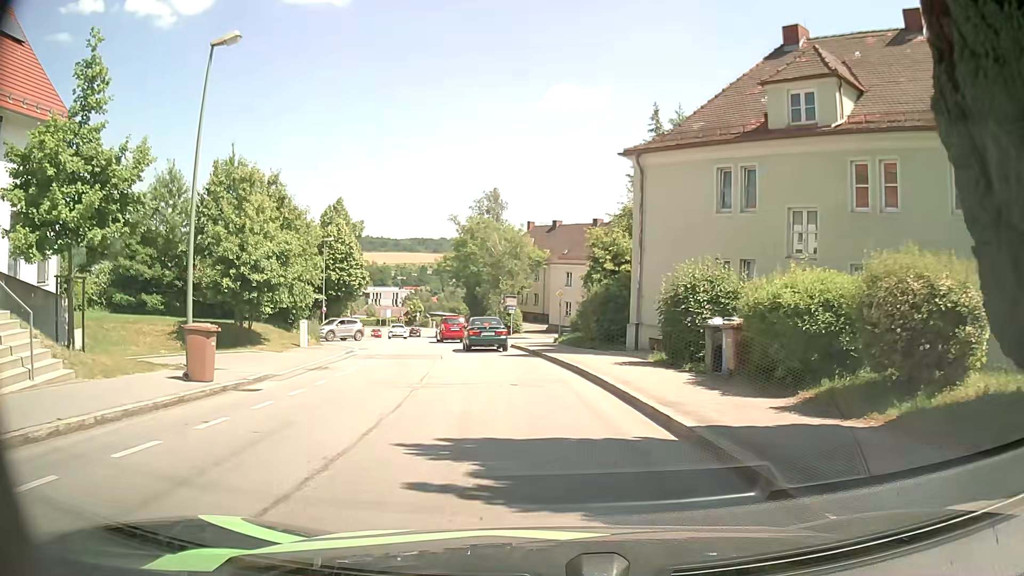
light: Day
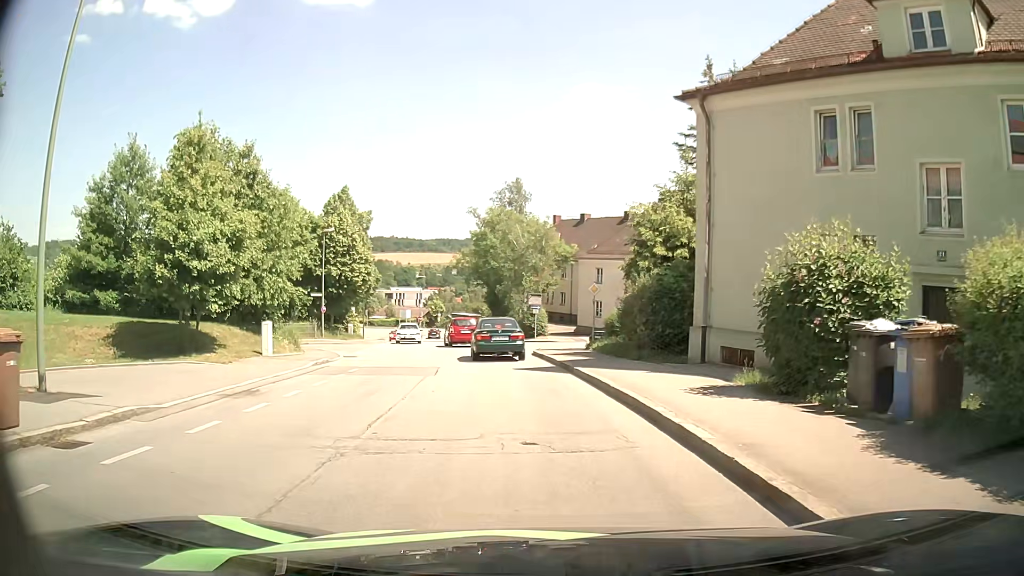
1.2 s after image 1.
(-0.1, +6.2) m; -3°
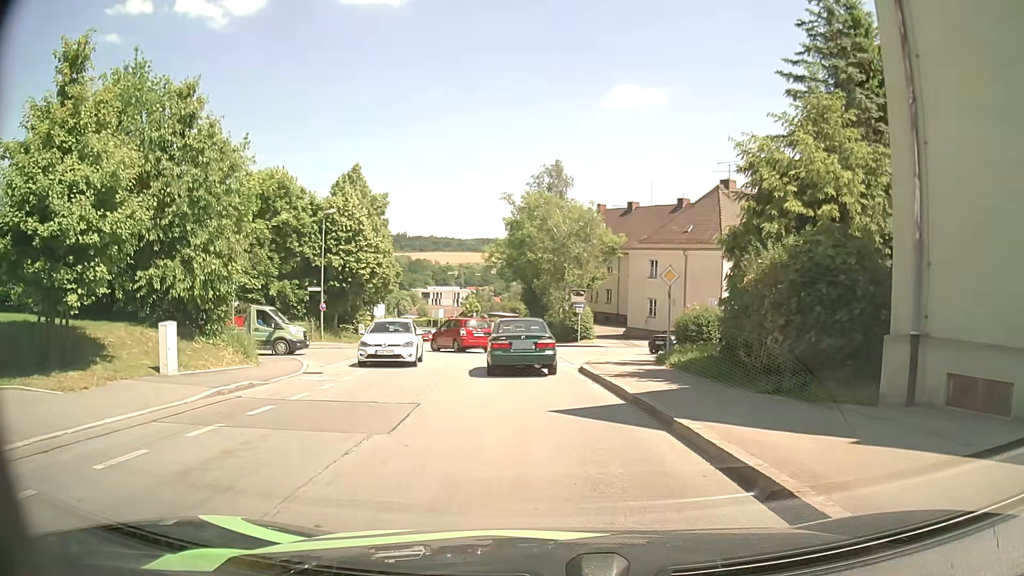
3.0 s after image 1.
(-0.2, +8.4) m; -2°
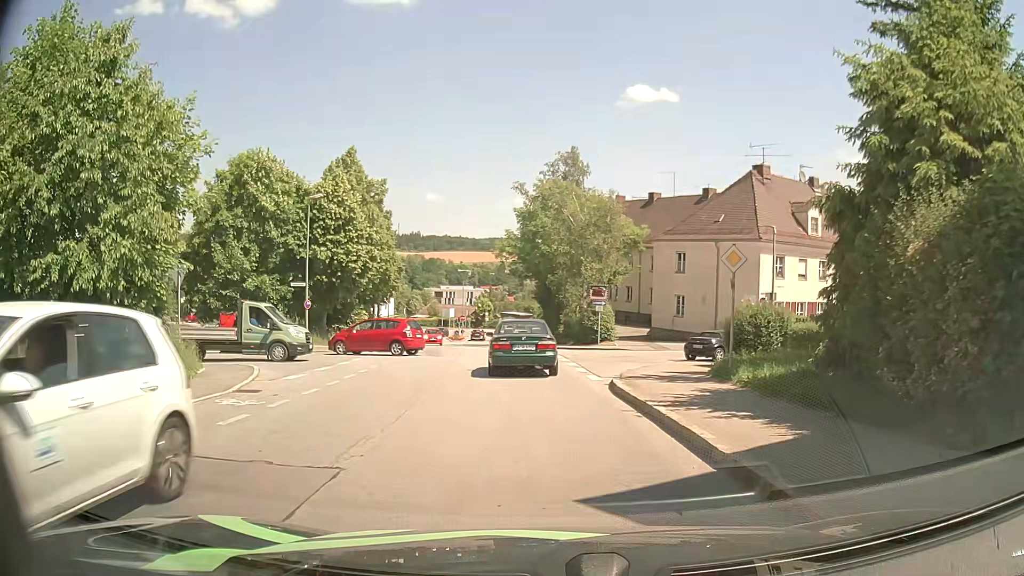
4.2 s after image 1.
(-0.1, +5.0) m; -2°
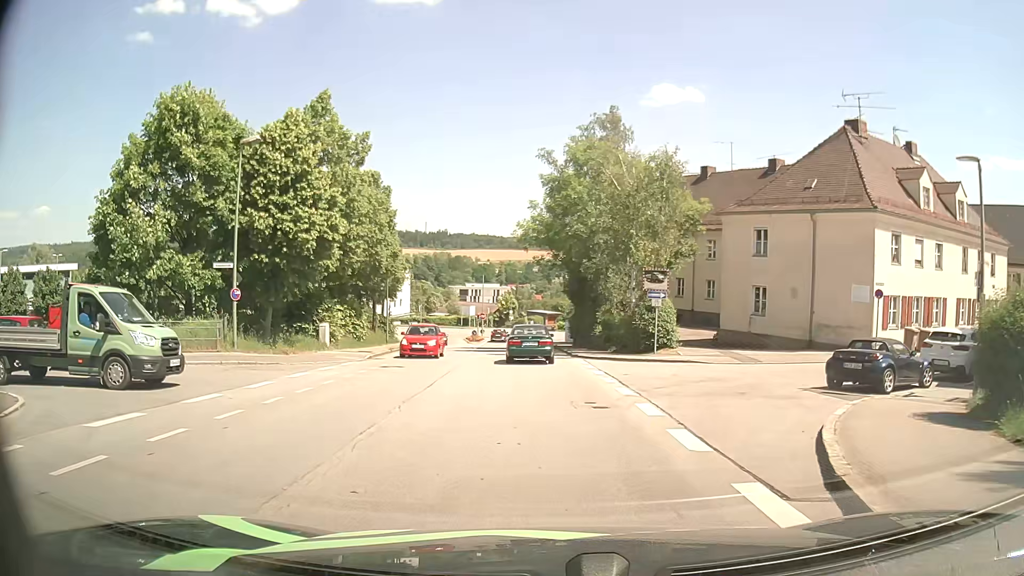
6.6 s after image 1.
(-0.3, +11.7) m; -2°
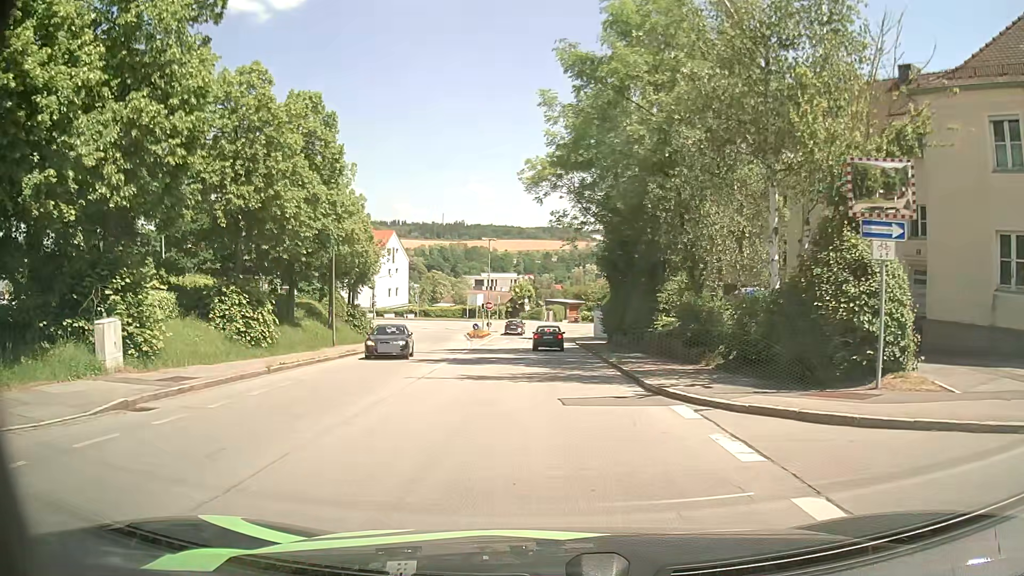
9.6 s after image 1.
(-0.3, +18.8) m; -1°
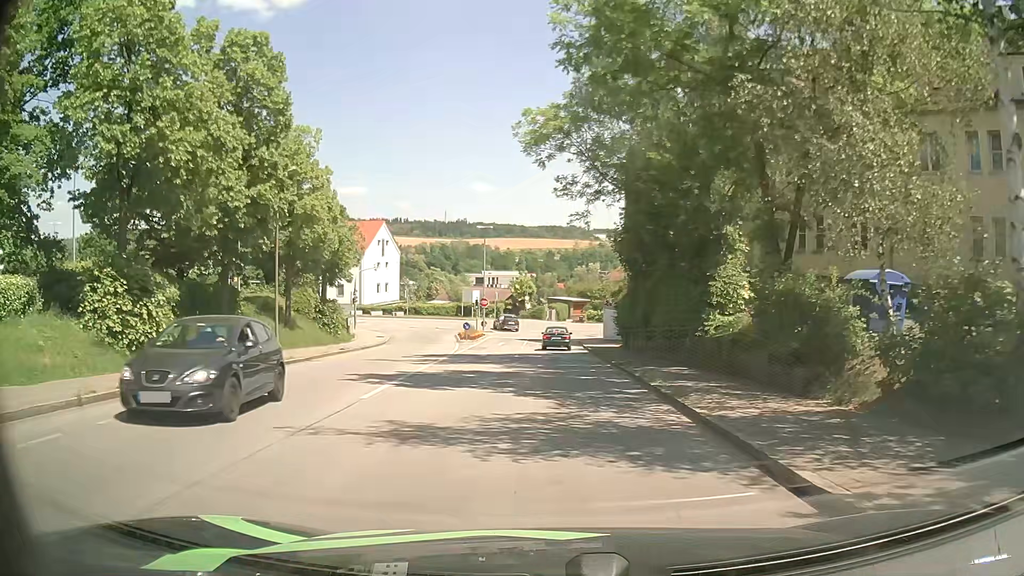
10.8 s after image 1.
(-0.1, +8.5) m; -1°
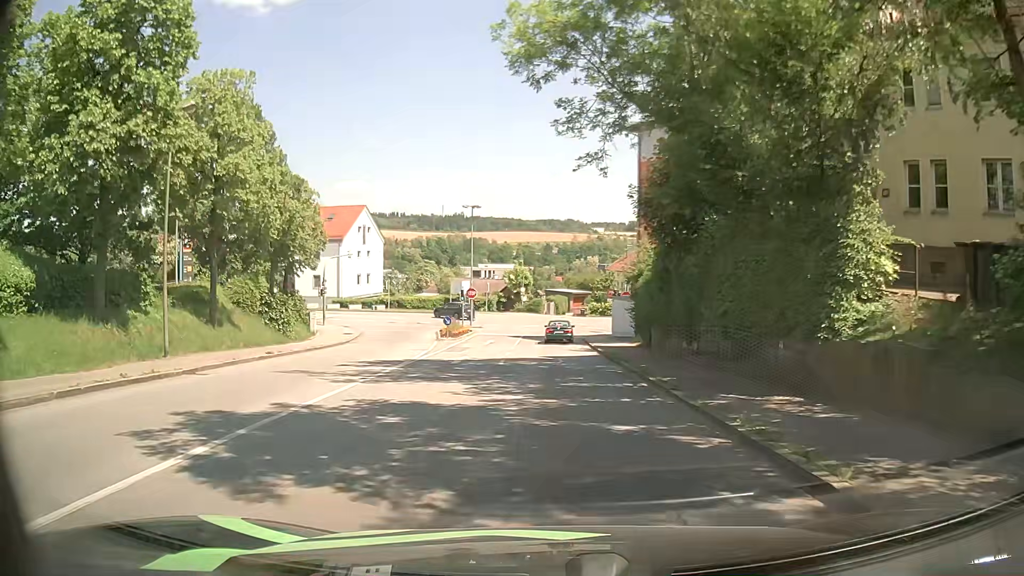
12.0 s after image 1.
(+0.1, +9.2) m; +1°
(0, +10) (0, +20) (0, +30) (0, +40) (0, +50) (+3, +59) (+12, +64) (+22, +66) (+32, +68) (+41, +71) m
